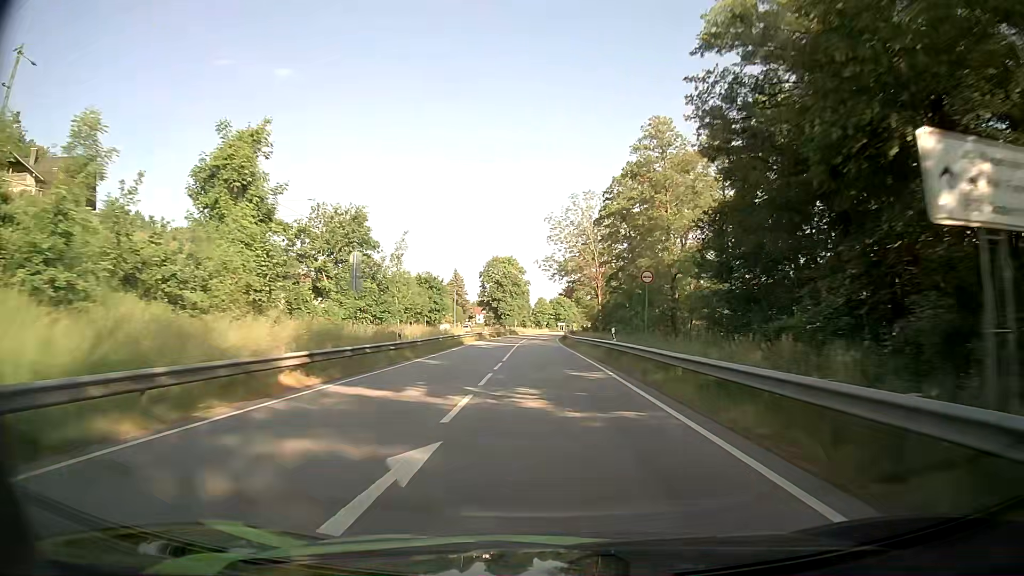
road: primary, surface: asphalt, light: Day
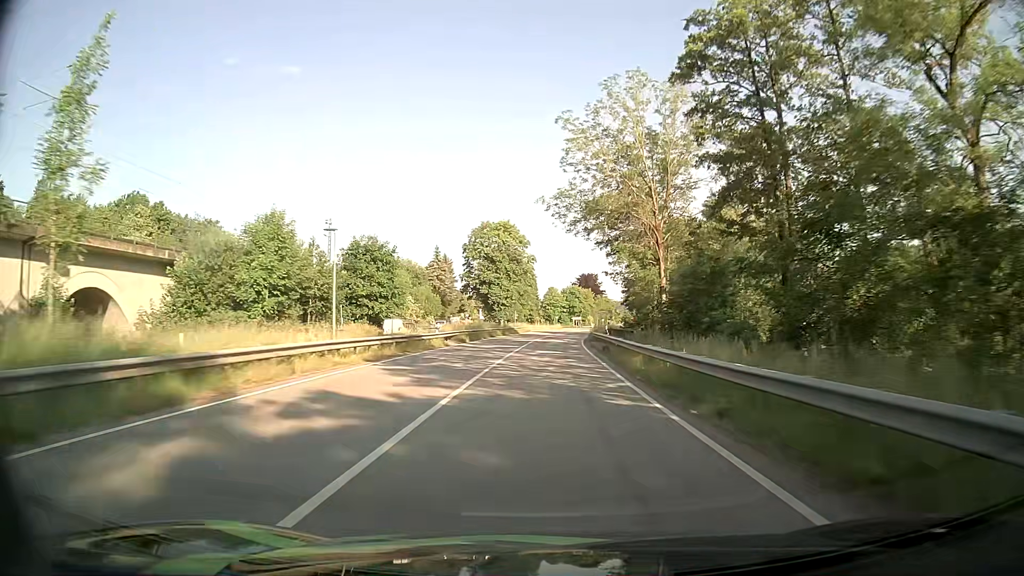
(-0.7, +41.7) m; -1°
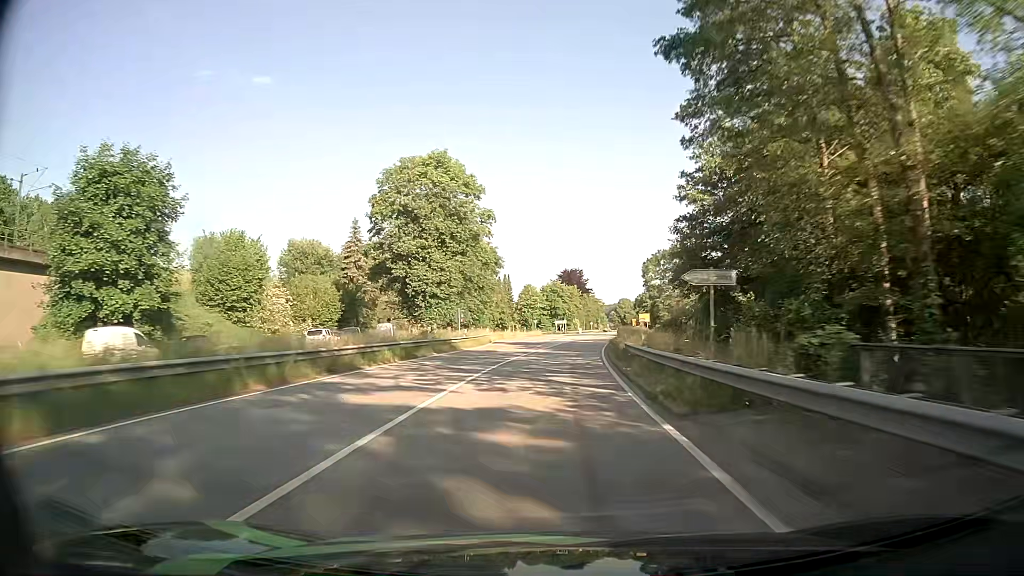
(+0.6, +41.2) m; +2°
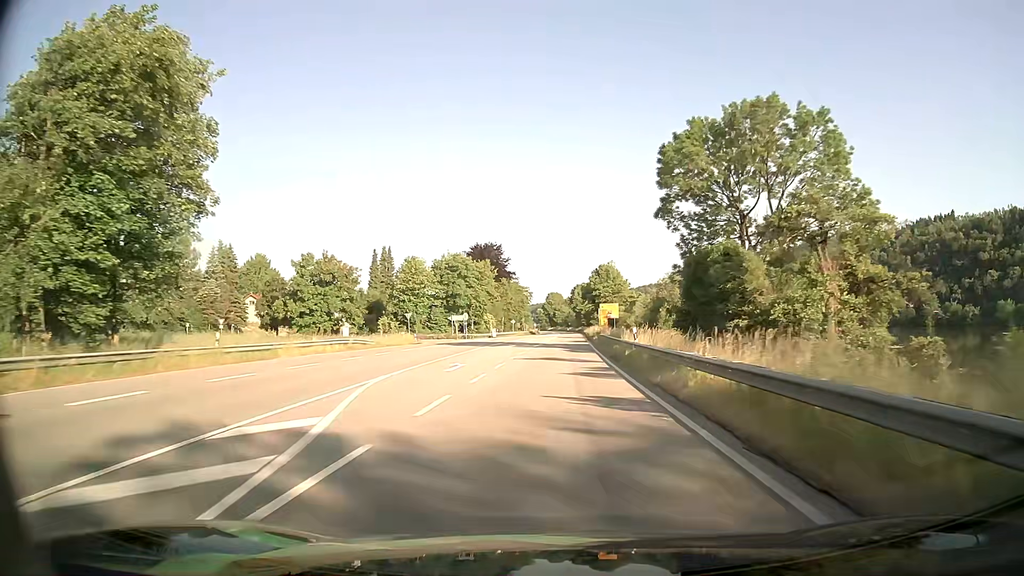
(+4.3, +68.1) m; +7°
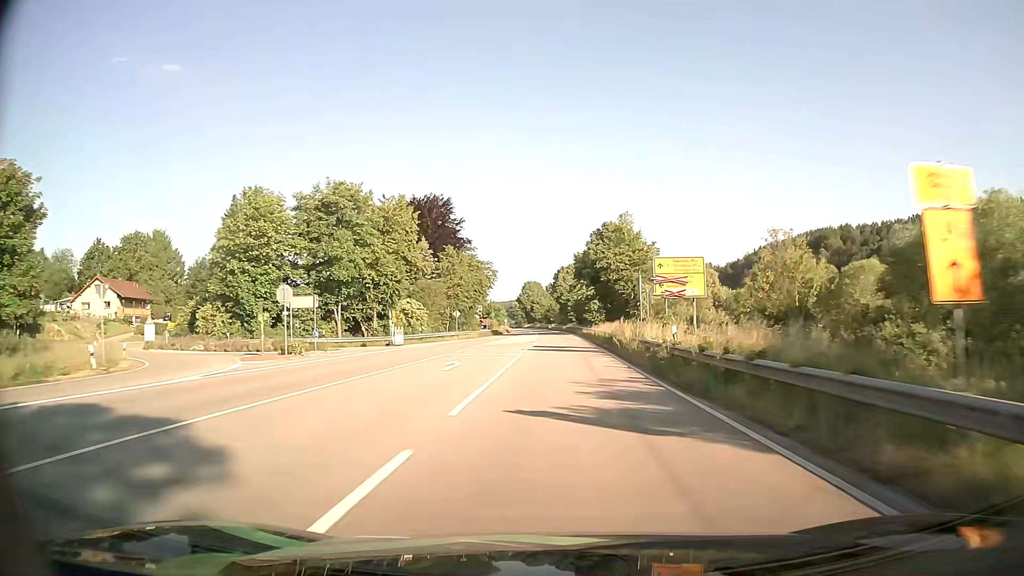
(+0.9, +54.3) m; +2°
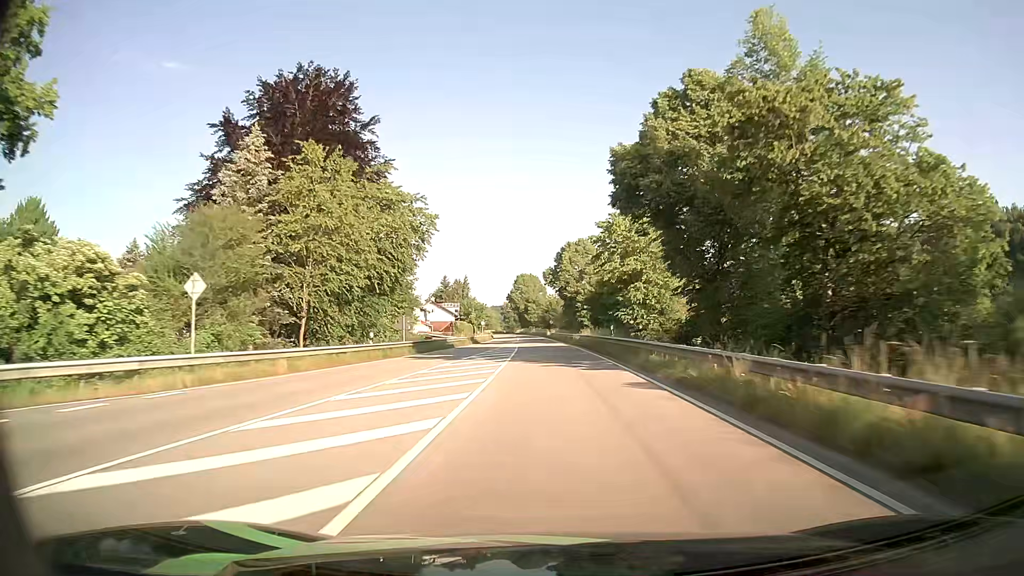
(+0.2, +54.4) m; 0°
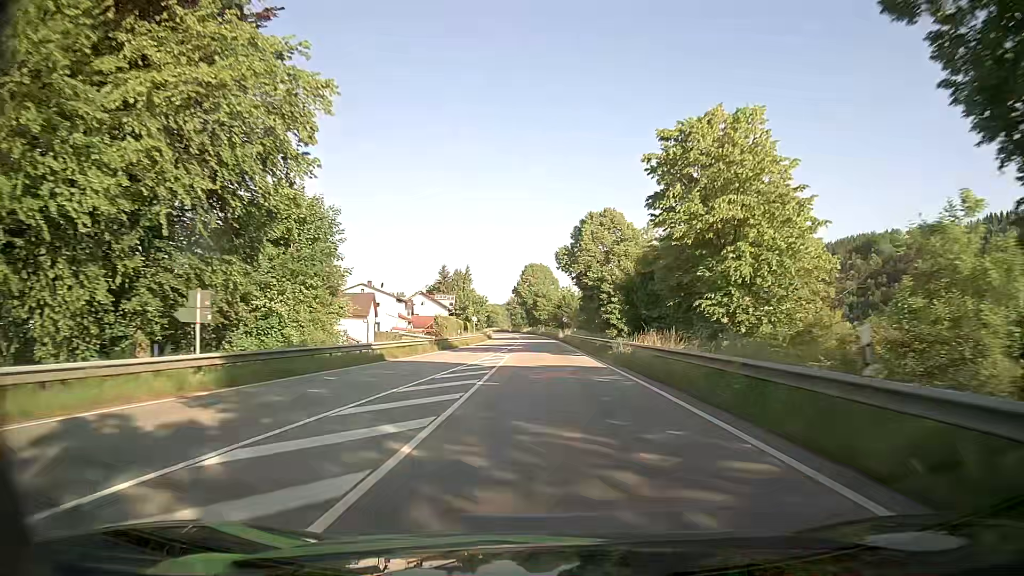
(-0.1, +27.1) m; -1°
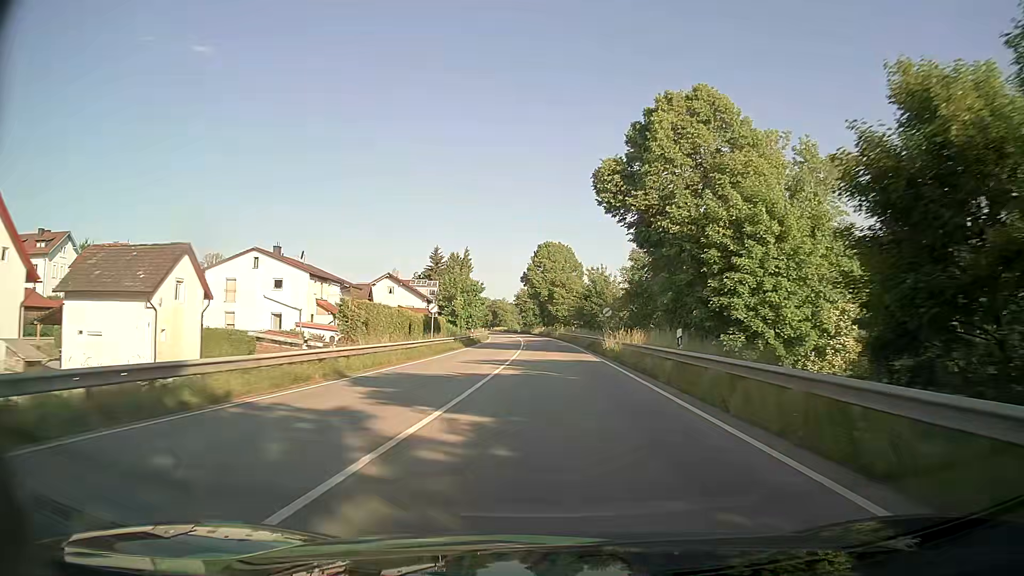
(-0.9, +41.0) m; -2°
(0, +10) (0, +20) (0, +30) (0, +40) (0, +50) (-1, +60) (-1, +70) (-2, +80) (-3, +90) (-3, +100) m
